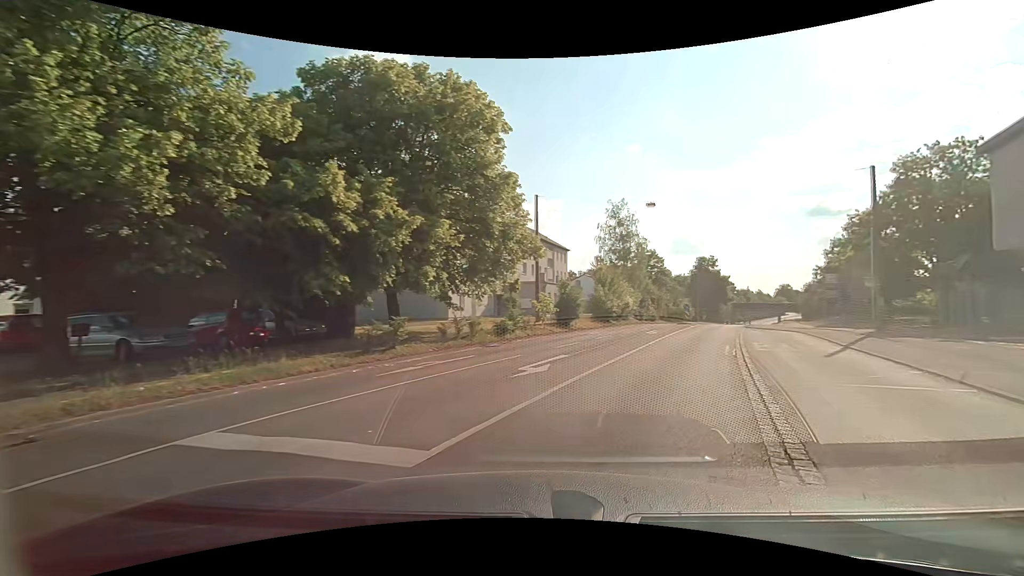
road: tertiary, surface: asphalt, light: Day
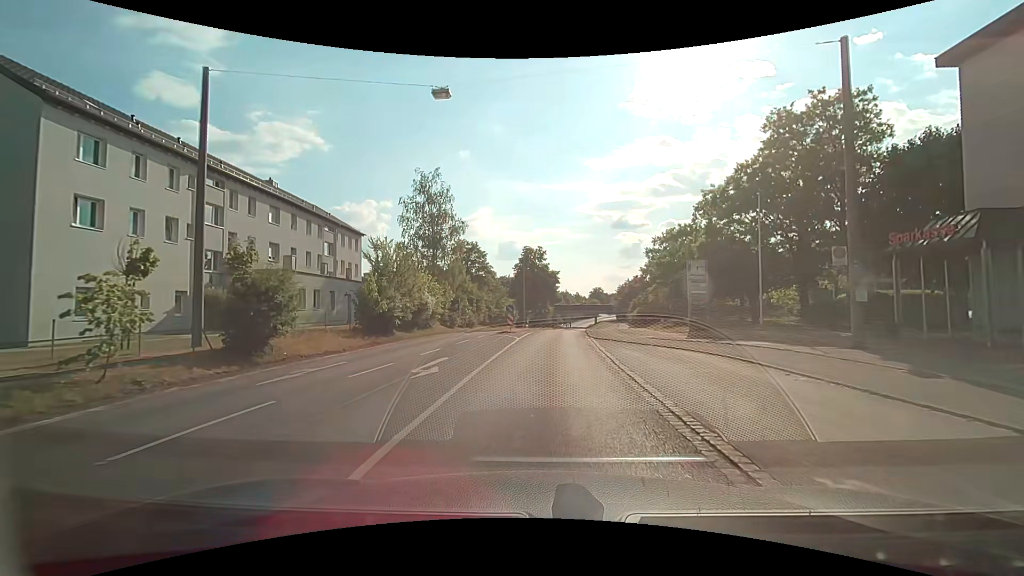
(+4.5, +18.0) m; +19°
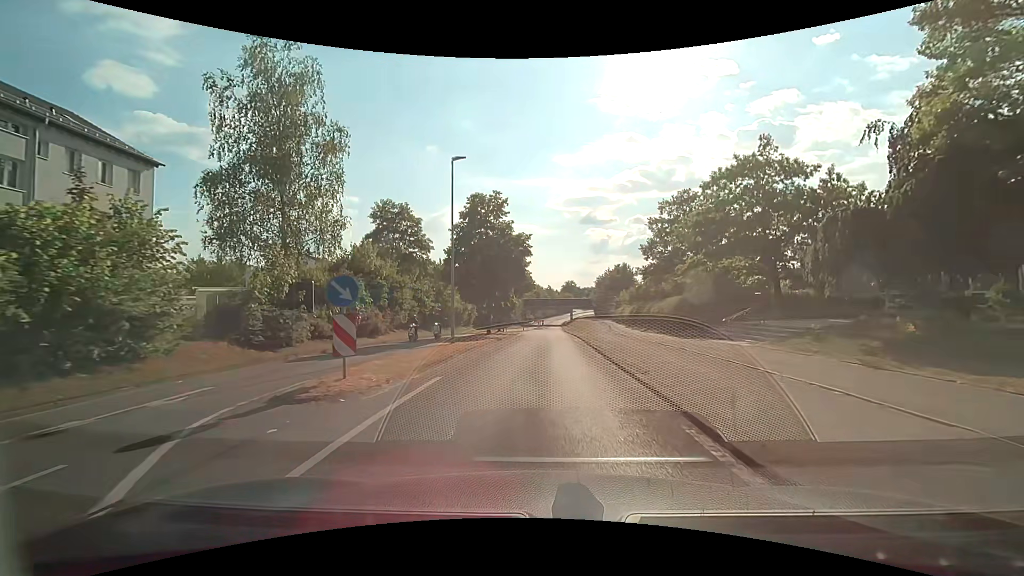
(+0.6, +27.1) m; +3°
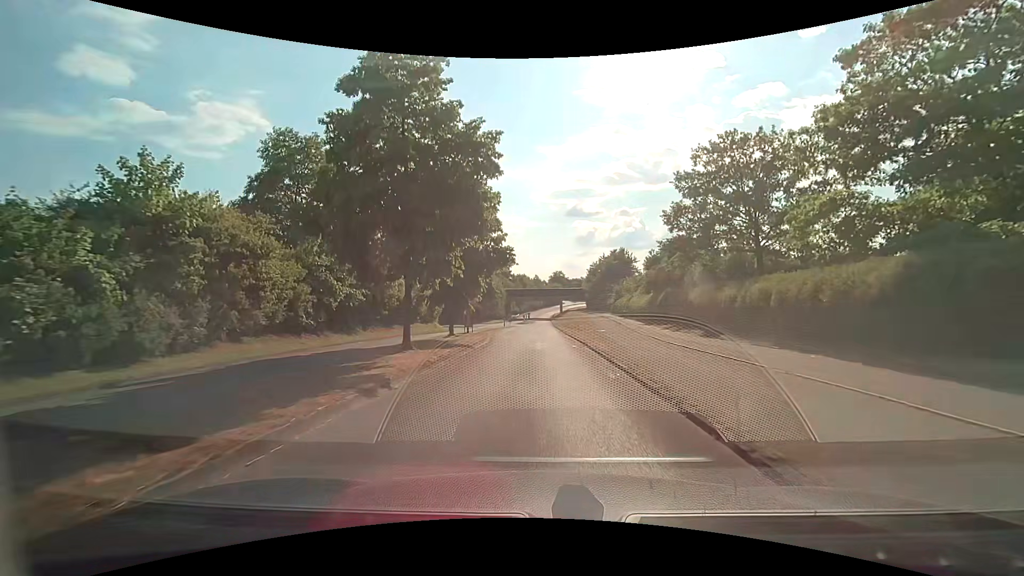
(+0.3, +19.3) m; +1°
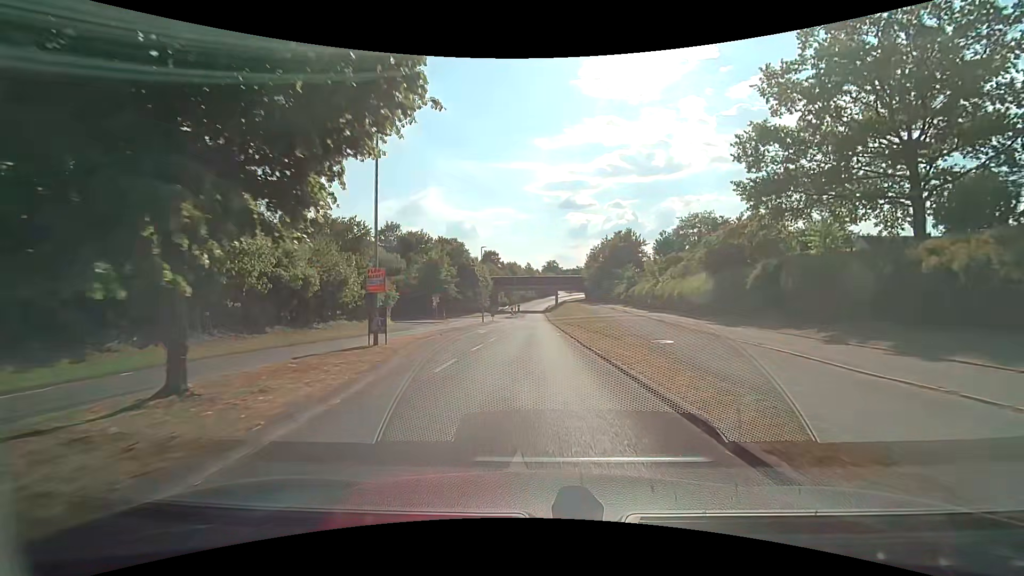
(+0.3, +20.0) m; +2°
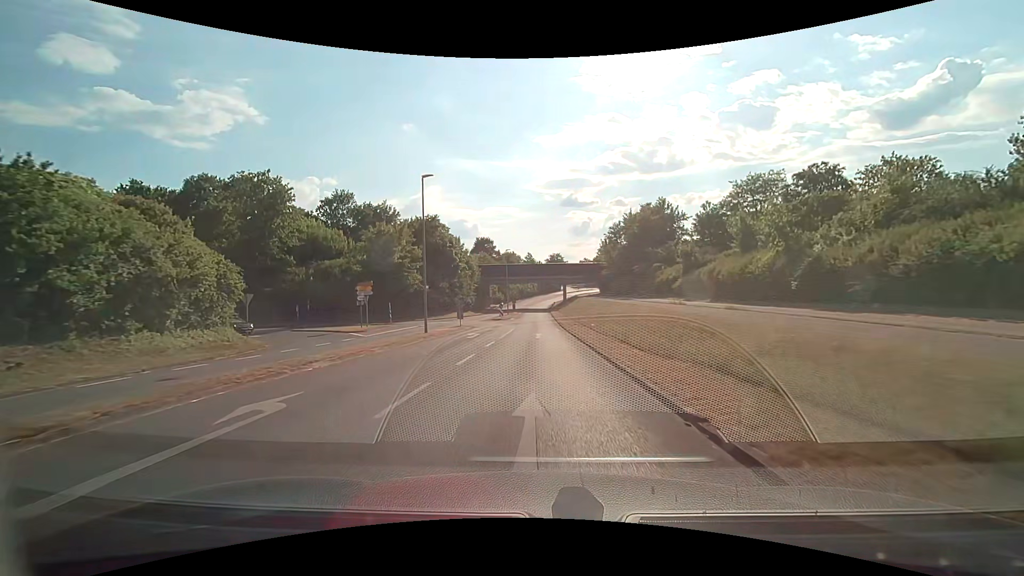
(-0.3, +28.7) m; -1°
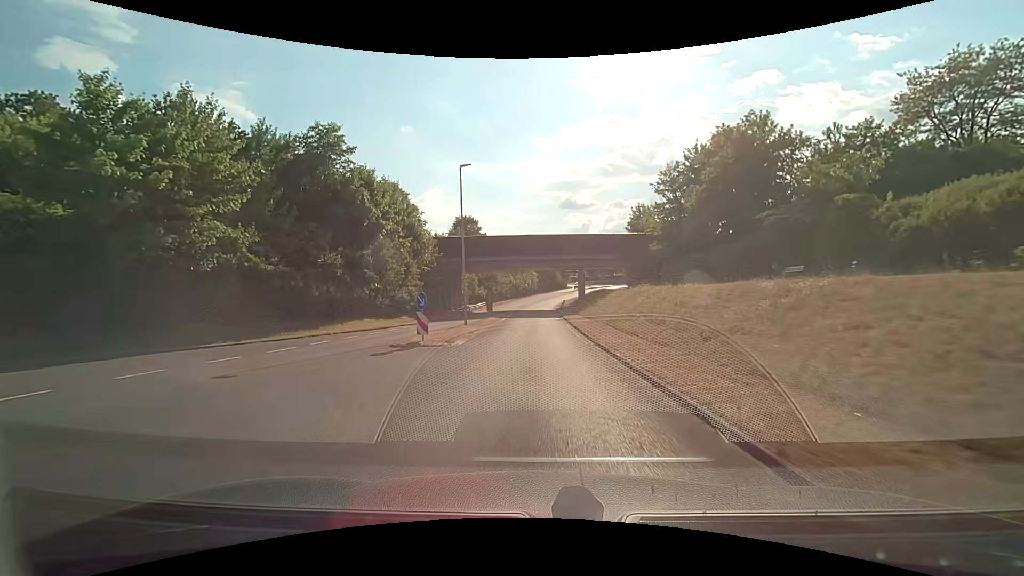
(-0.2, +37.5) m; 0°
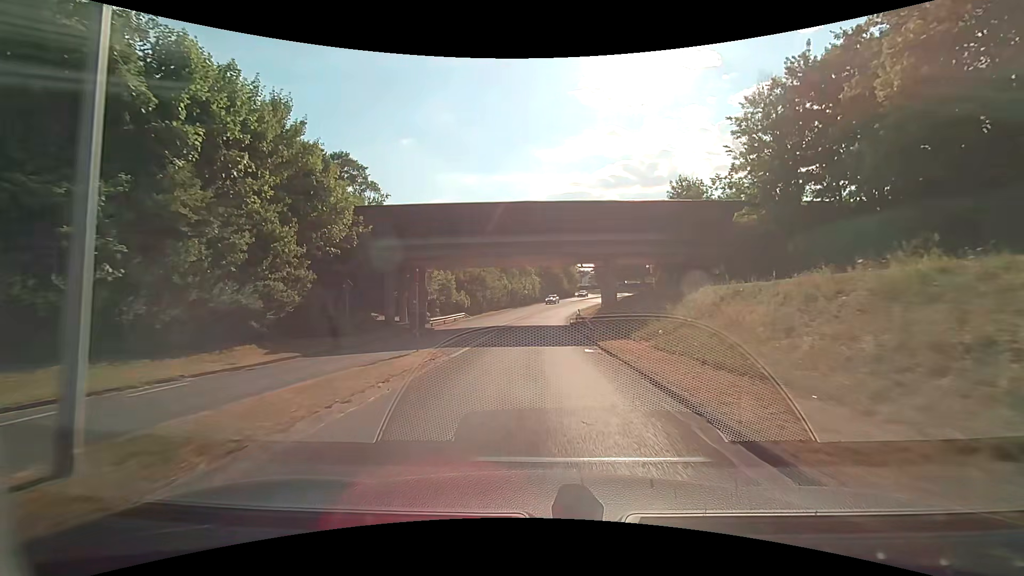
(0.0, +21.6) m; 0°
(0, +10) (0, +20) (0, +30) (+1, +40) (+1, +50) (+2, +60) (+4, +70) (+6, +80) (+9, +89) (+12, +99) m
